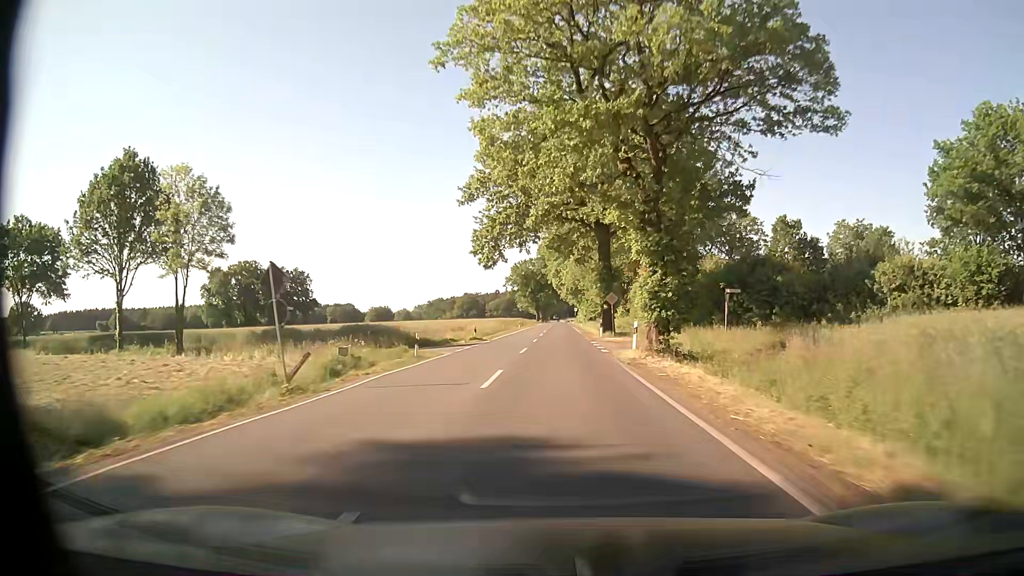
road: secondary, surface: asphalt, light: Day
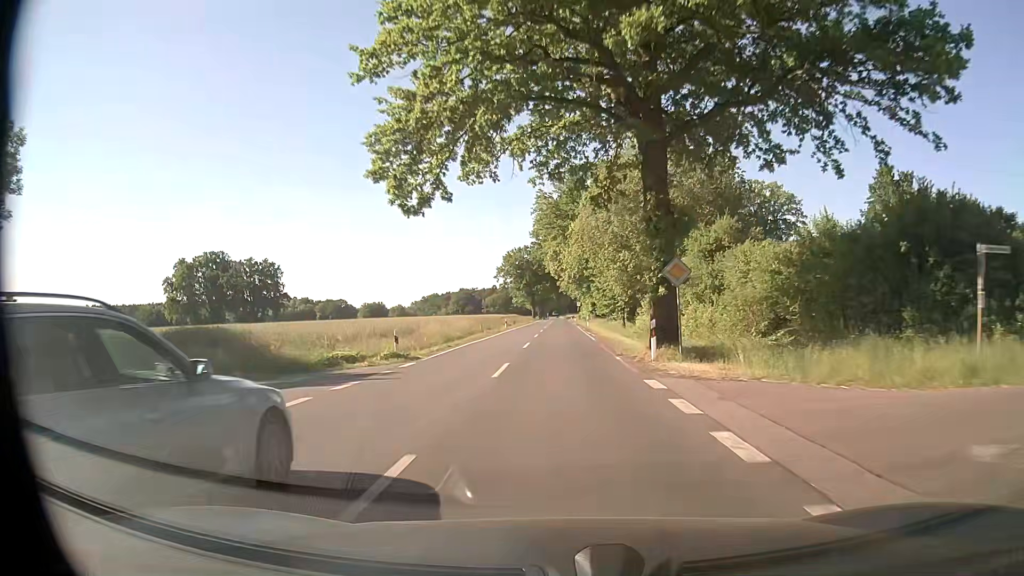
(+0.1, +22.5) m; 0°
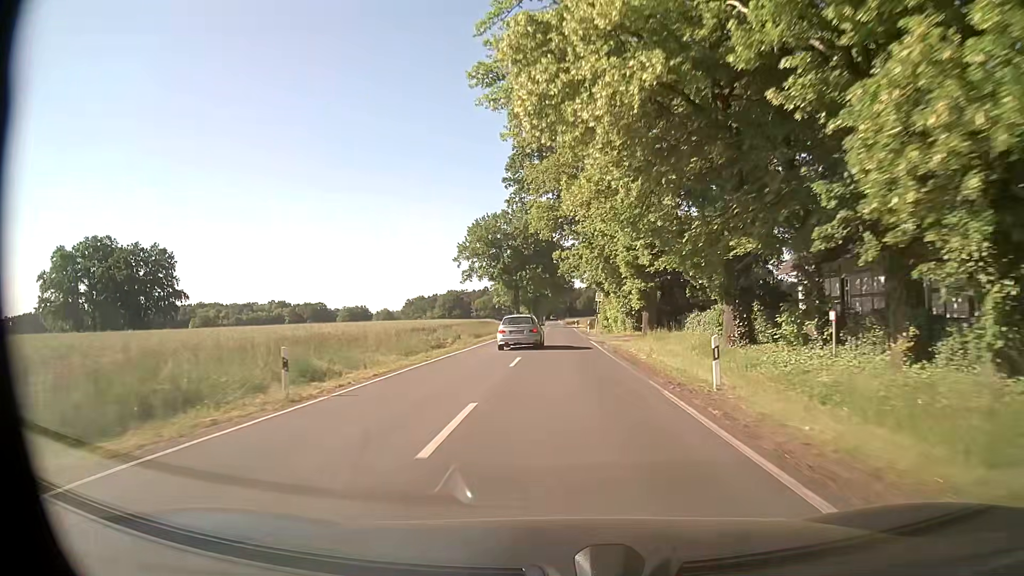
(+0.3, +56.4) m; 0°
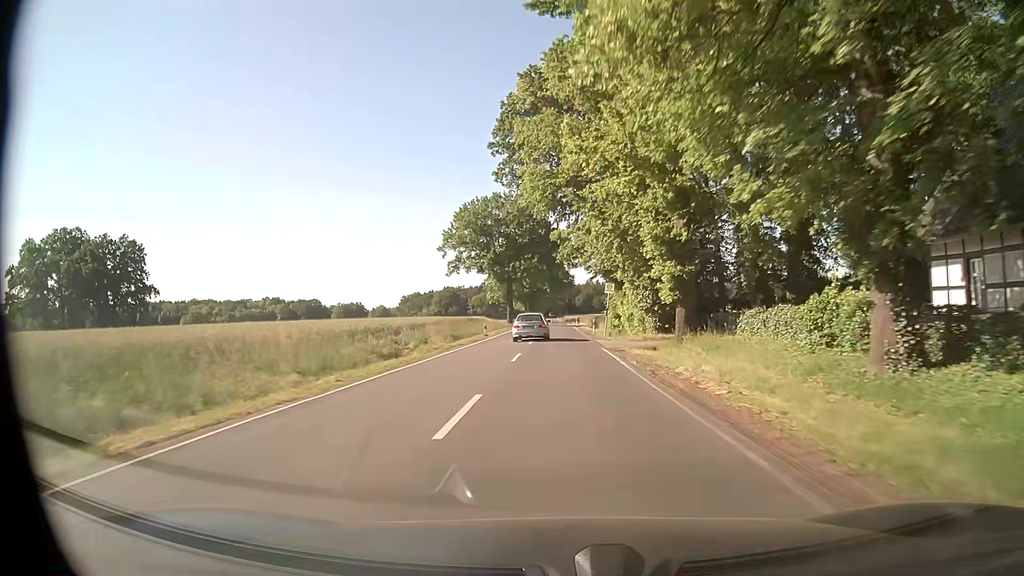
(0.0, +11.3) m; 0°
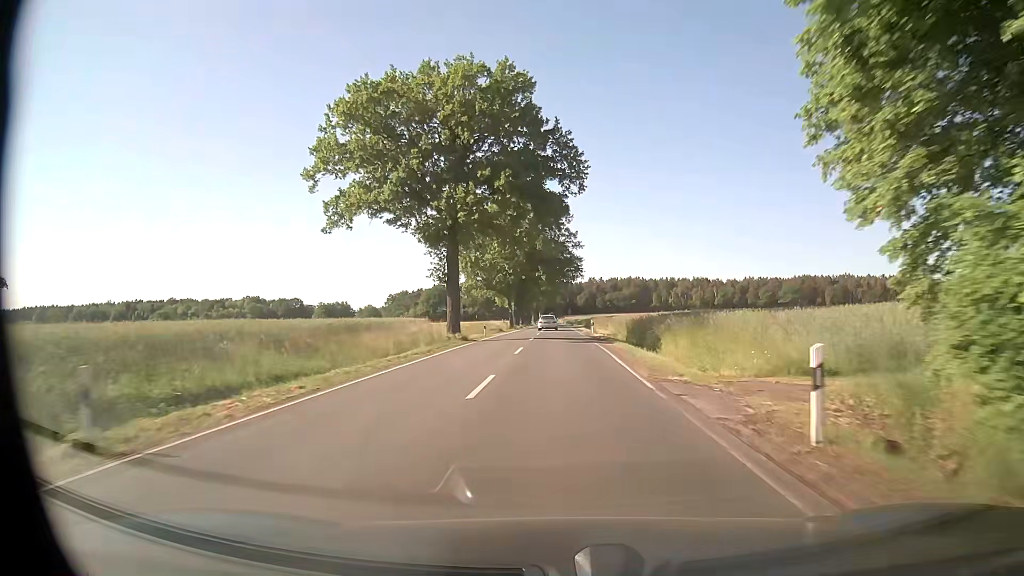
(-0.1, +45.1) m; 0°
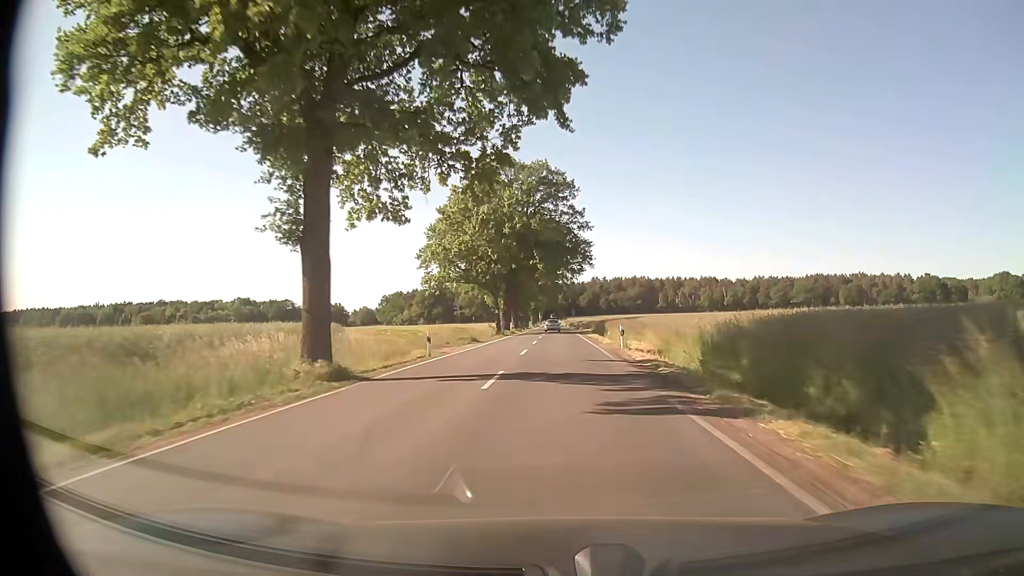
(+0.1, +22.6) m; 0°
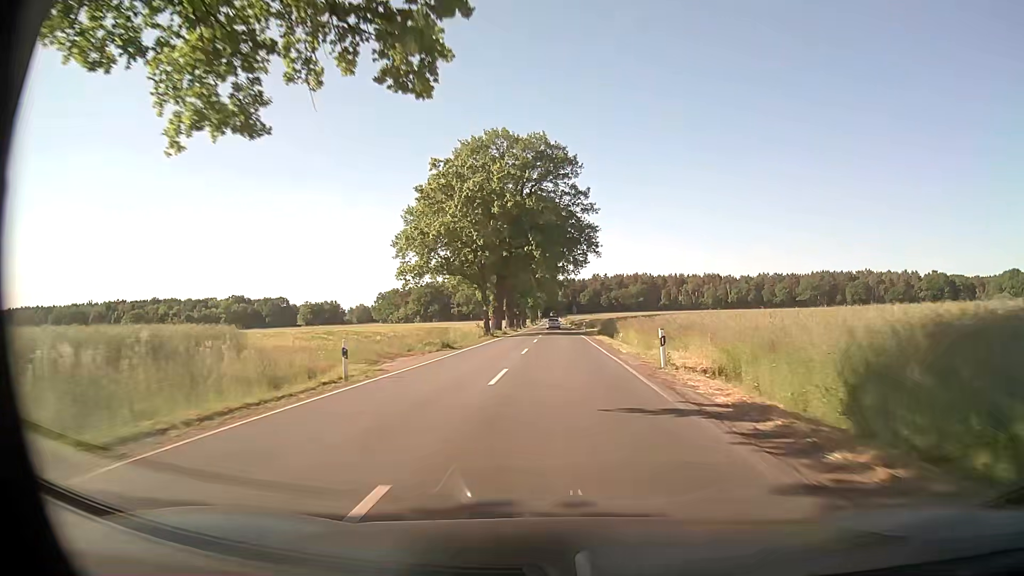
(0.0, +11.3) m; 0°
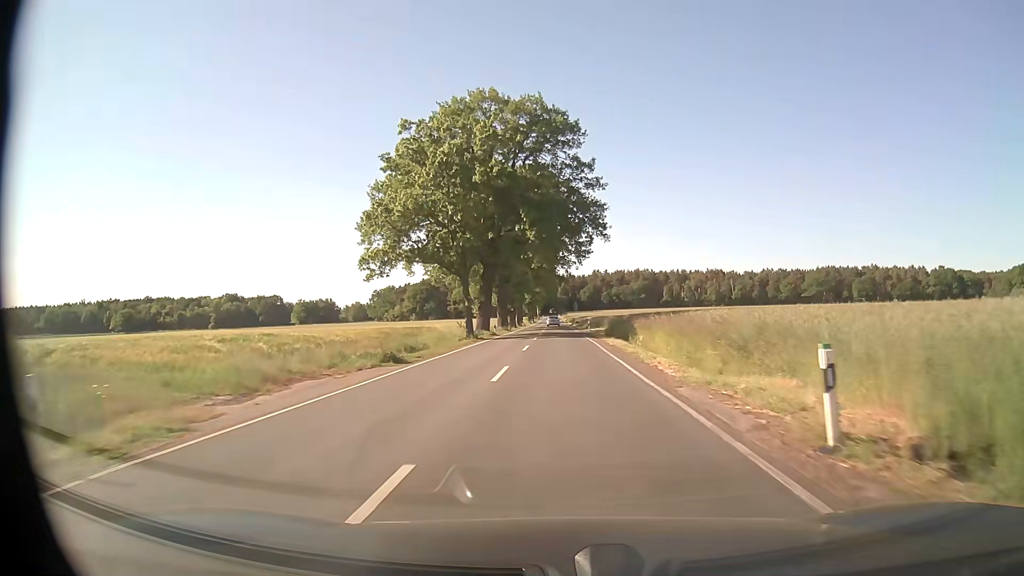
(0.0, +11.3) m; 0°
(0, +10) (0, +20) (0, +30) (0, +40) (0, +50) (0, +60) (0, +70) (0, +80) (0, +90) (0, +100) m
